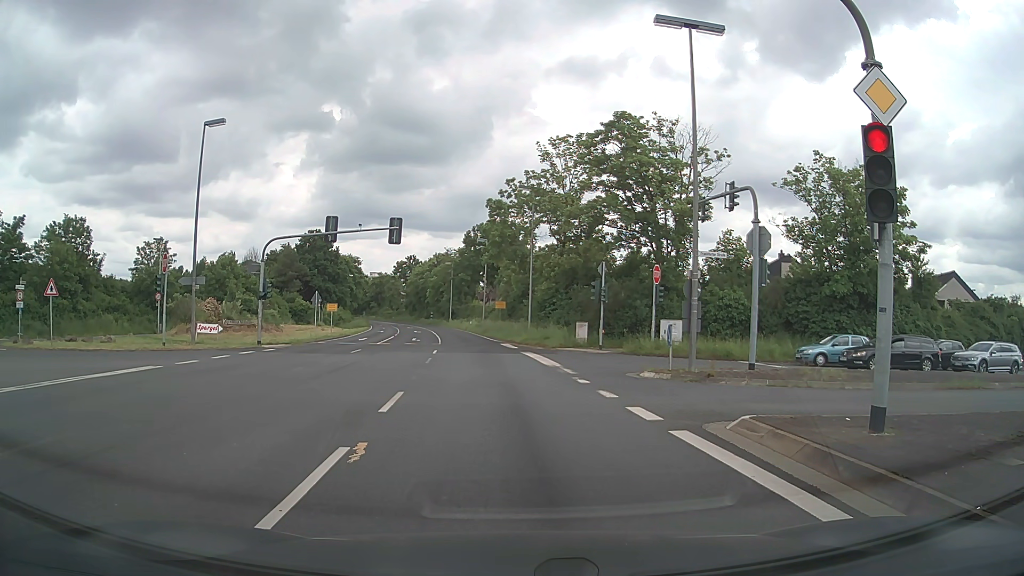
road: primary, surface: asphalt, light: Day
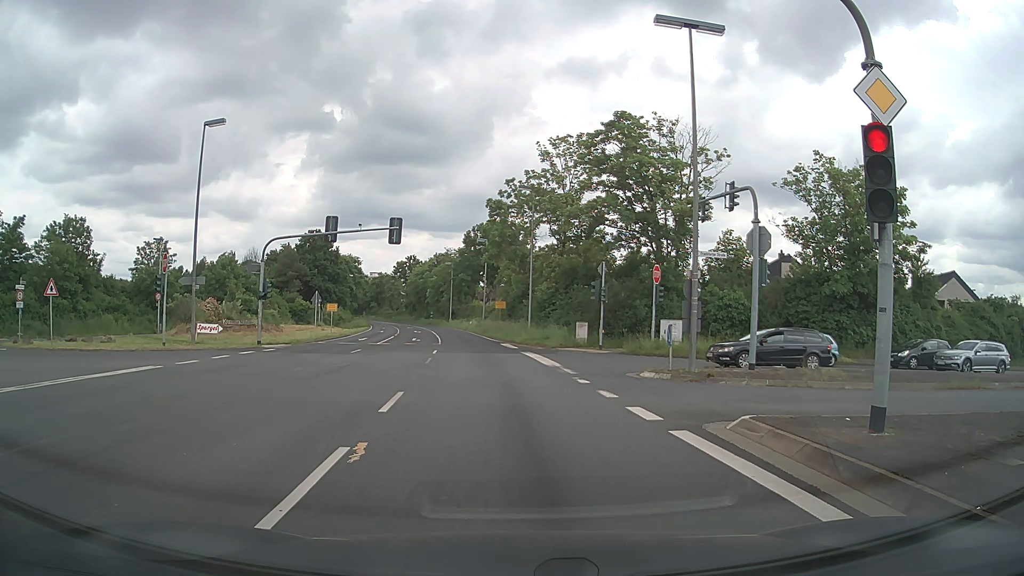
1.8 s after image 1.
(0.0, 0.0) m; 0°
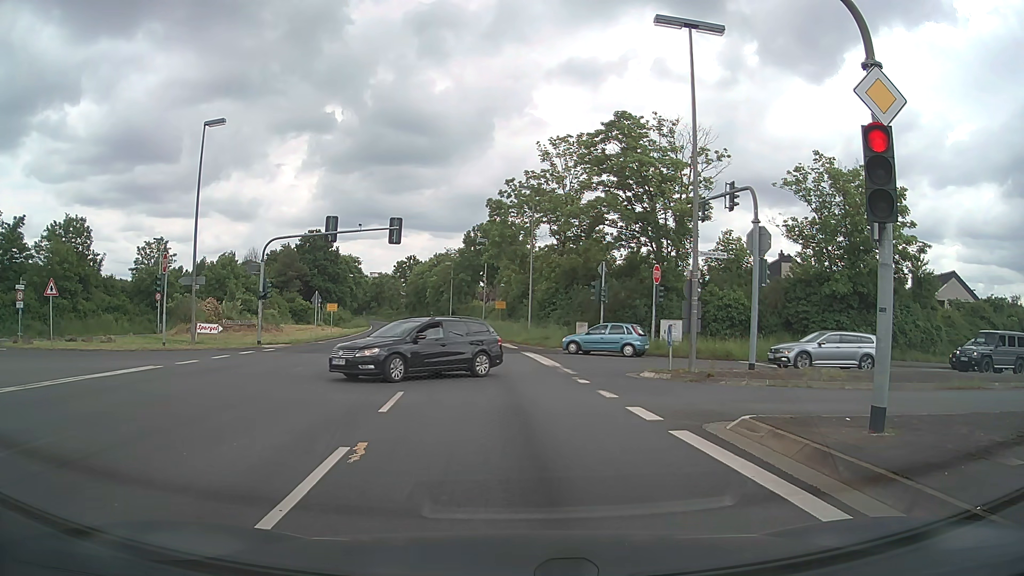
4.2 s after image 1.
(0.0, 0.0) m; 0°
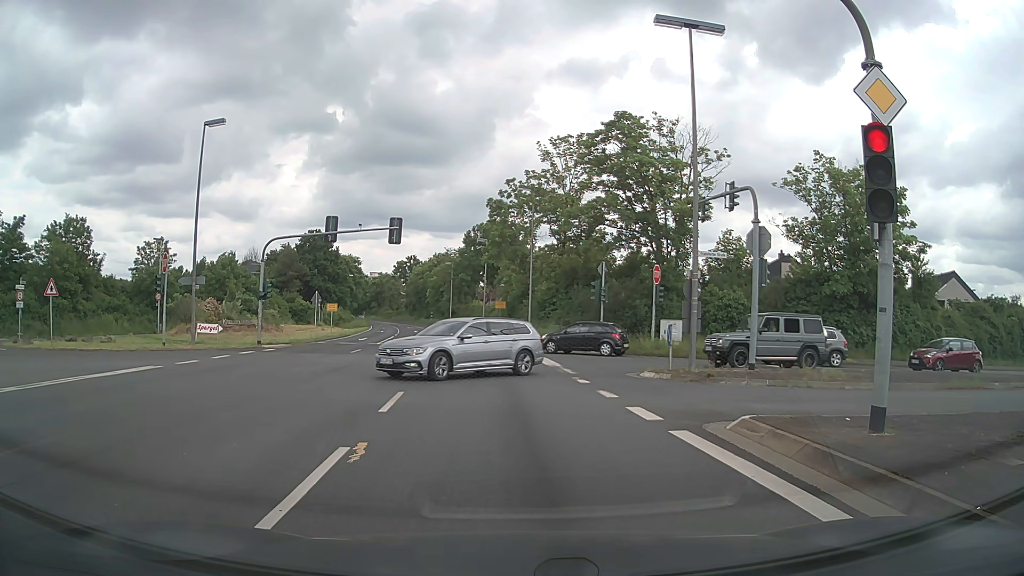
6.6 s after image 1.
(0.0, 0.0) m; 0°
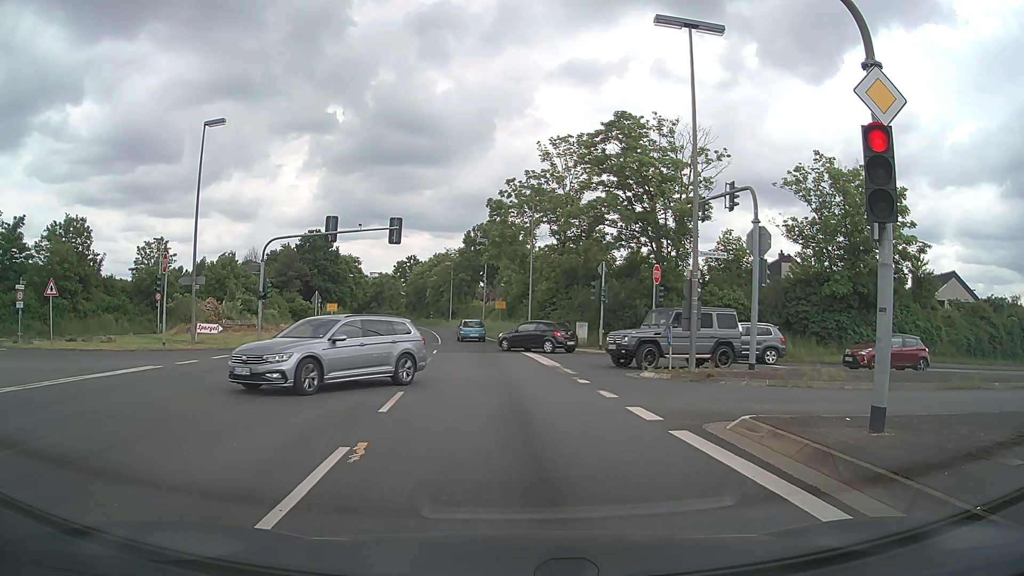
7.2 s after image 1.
(0.0, 0.0) m; 0°
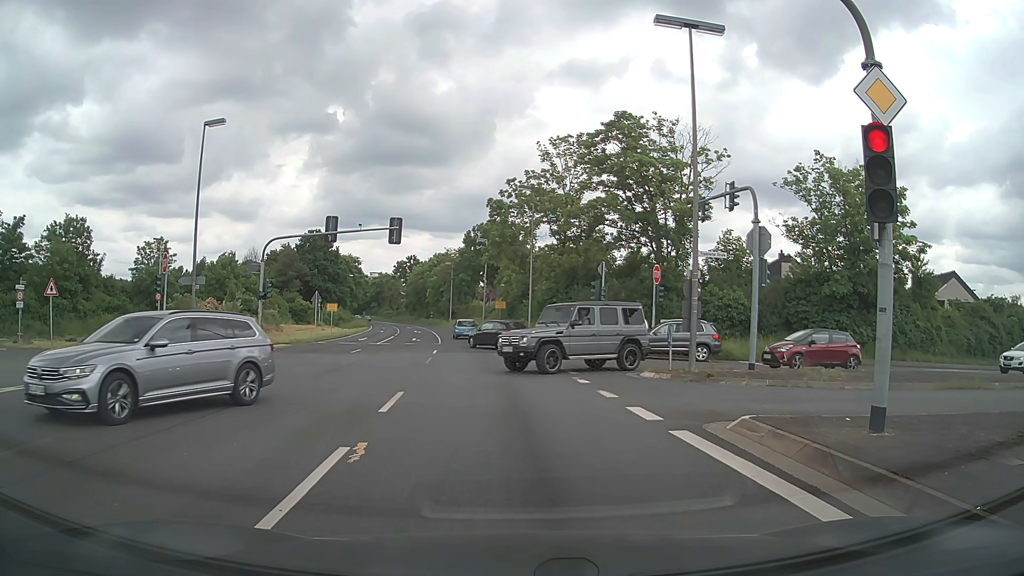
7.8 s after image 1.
(0.0, 0.0) m; 0°
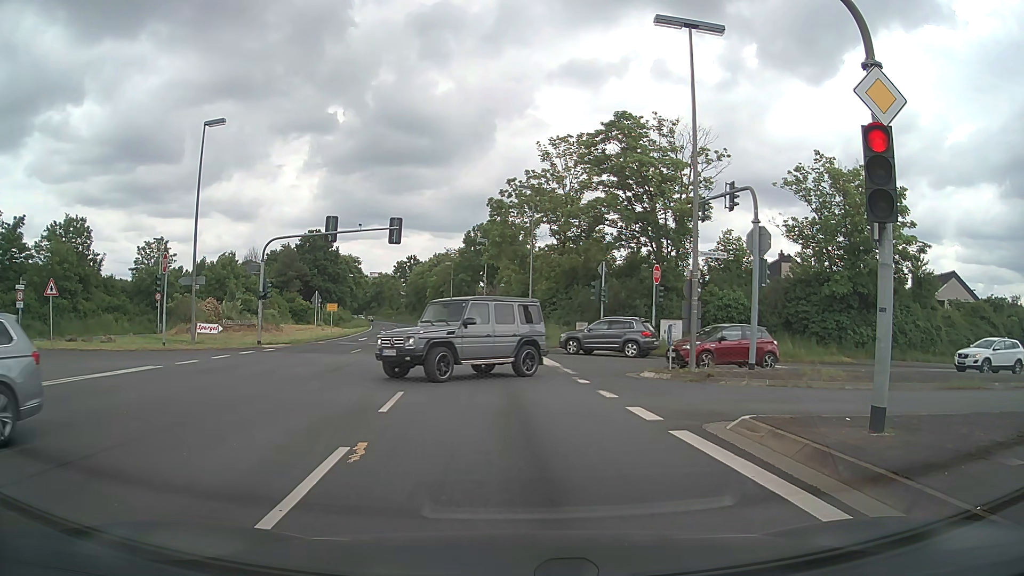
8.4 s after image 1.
(0.0, 0.0) m; 0°
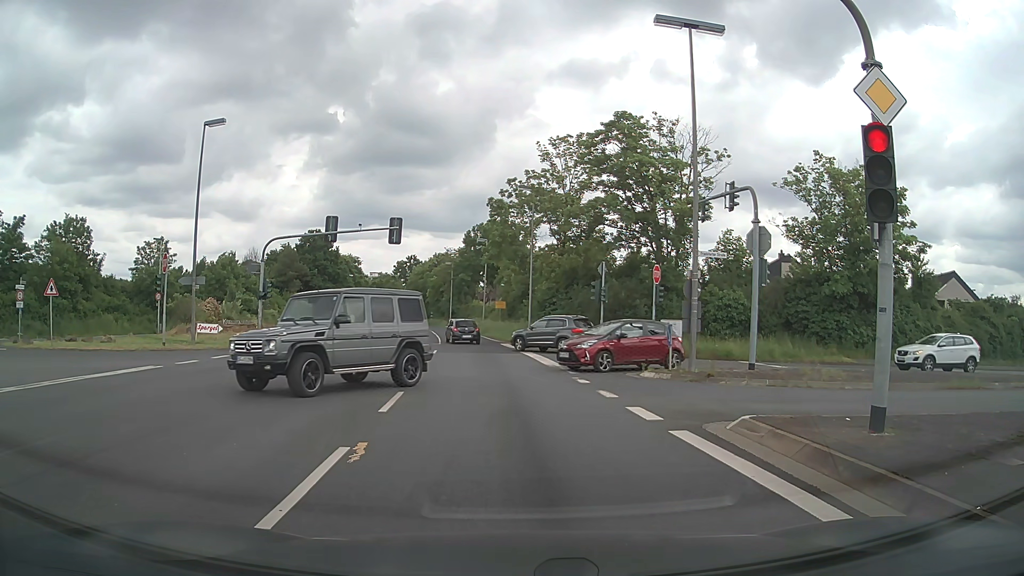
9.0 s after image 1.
(0.0, 0.0) m; 0°
(0, +10) (-1, +20) (-2, +30) (-3, +40) (-4, +50) (-6, +60) (-8, +69) (-10, +79) (-12, +89) (-14, +99) m
